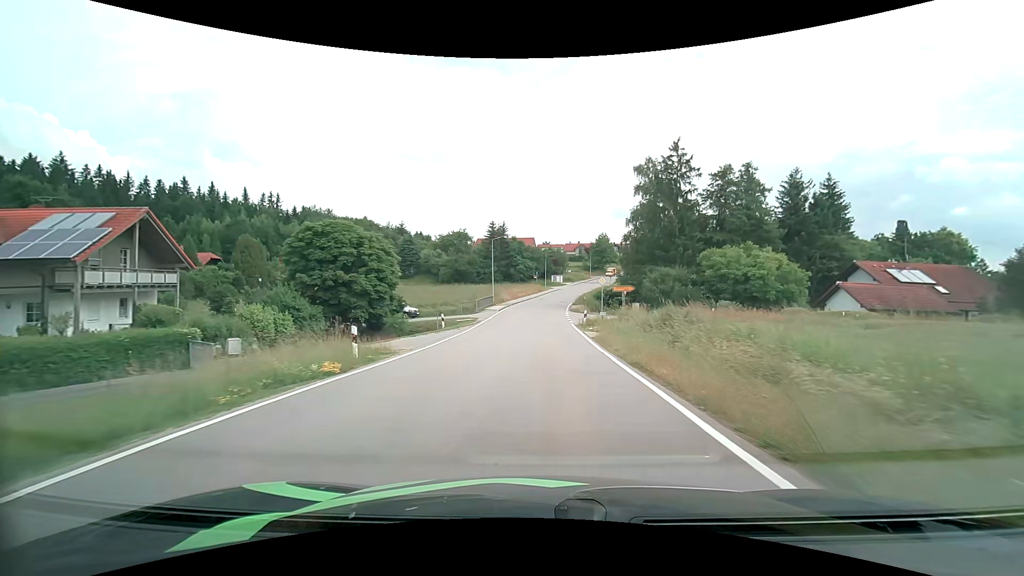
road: tertiary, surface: asphalt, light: Day
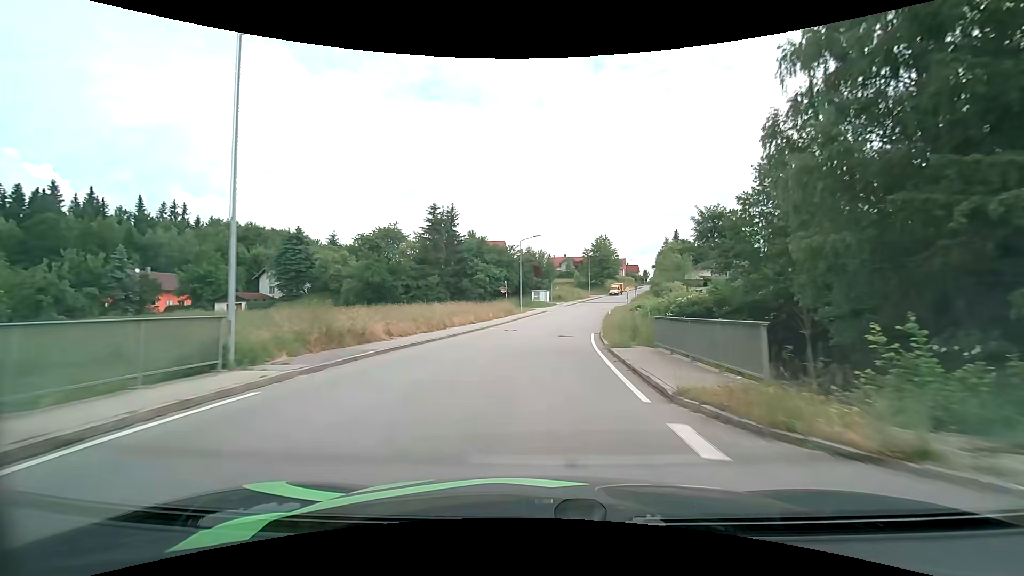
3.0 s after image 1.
(+0.8, +45.4) m; +2°
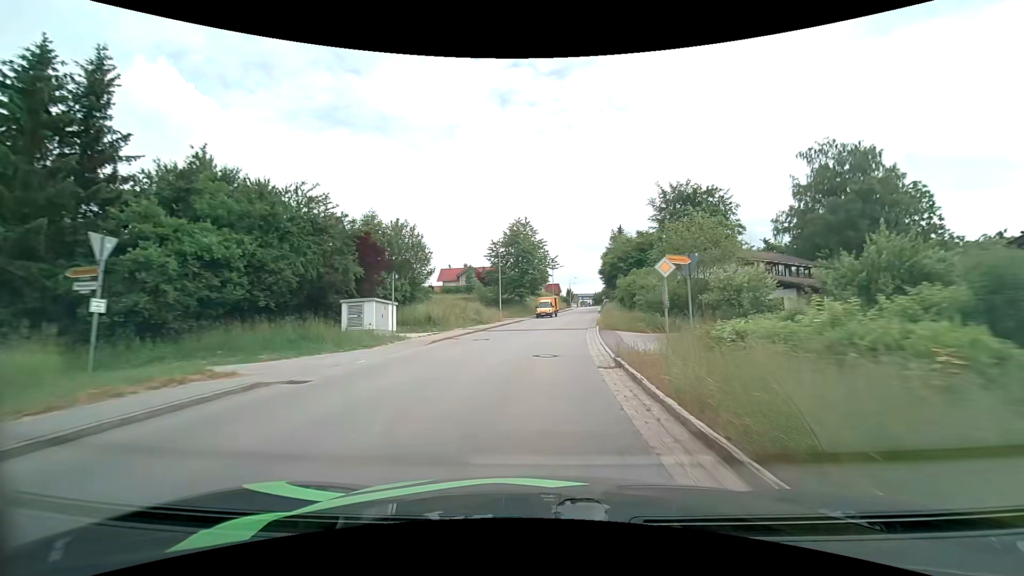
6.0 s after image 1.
(+4.1, +45.3) m; +10°
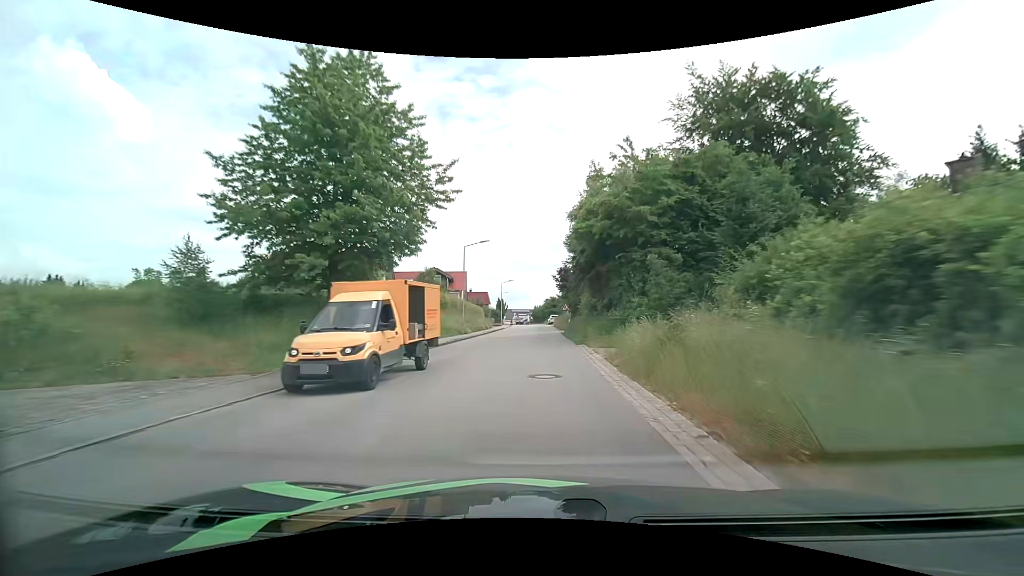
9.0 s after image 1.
(+3.1, +43.9) m; +8°
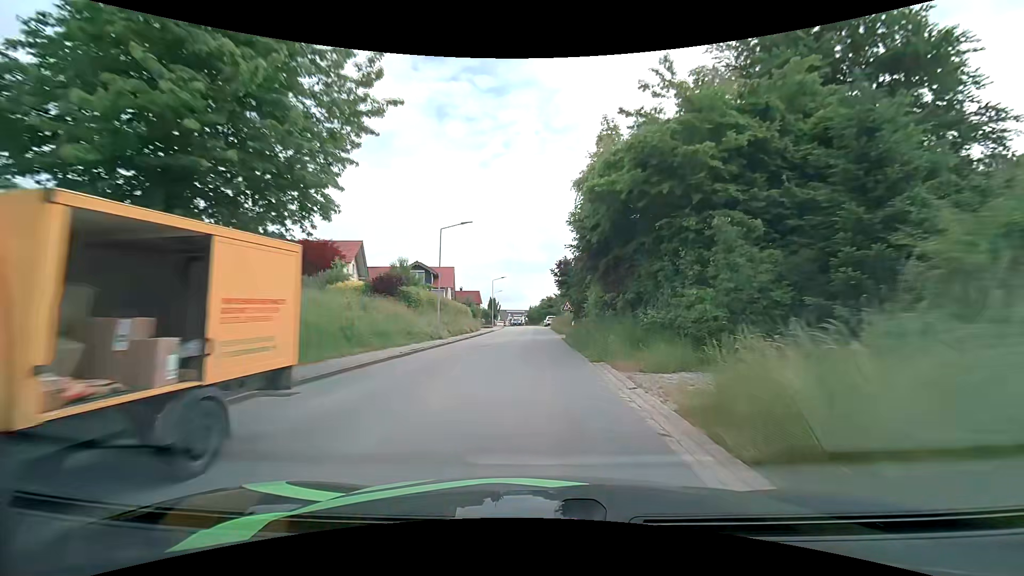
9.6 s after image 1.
(0.0, +8.5) m; 0°
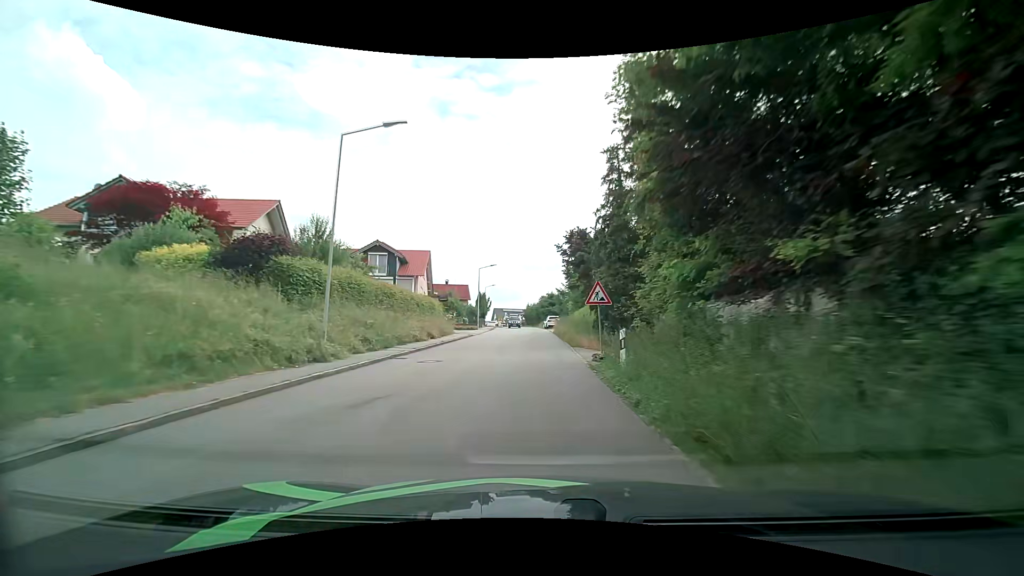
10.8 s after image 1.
(+0.1, +17.0) m; 0°
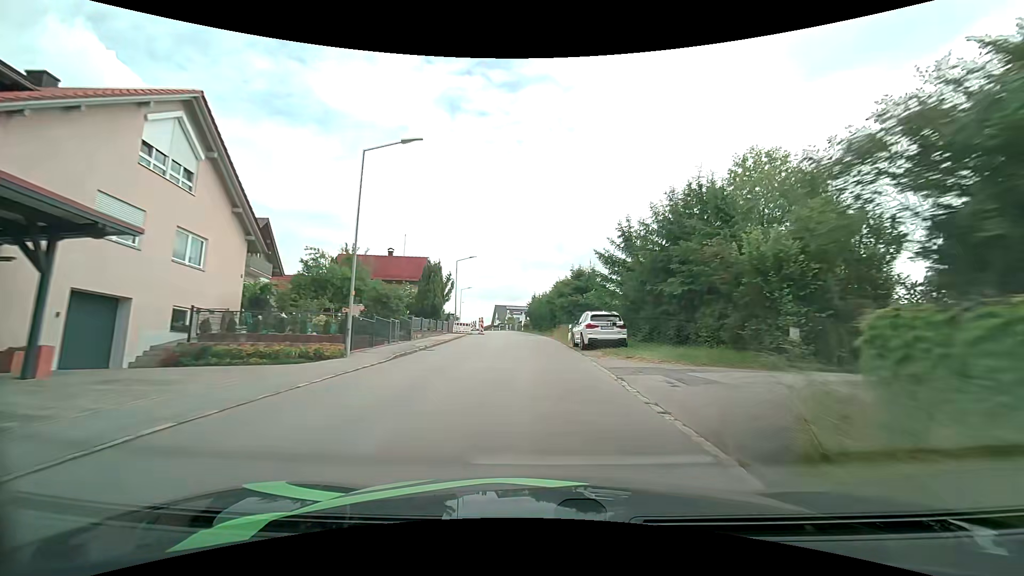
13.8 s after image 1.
(0.0, +42.6) m; 0°
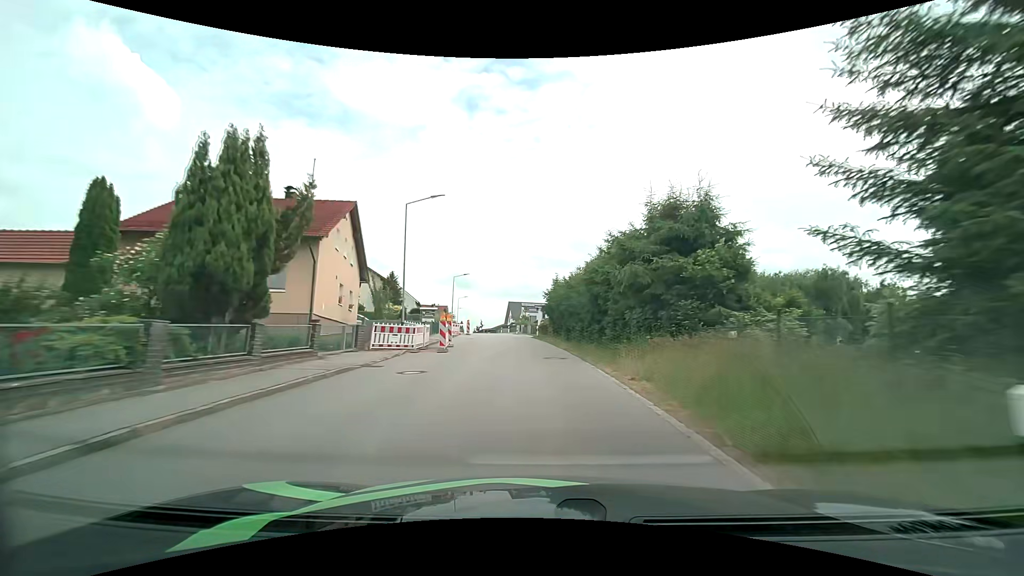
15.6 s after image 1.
(-0.5, +26.0) m; -2°
(0, +10) (0, +20) (-1, +30) (-2, +40) (-3, +50) (-4, +60) (-5, +70) (-6, +80) (-8, +90) (-9, +99) m
